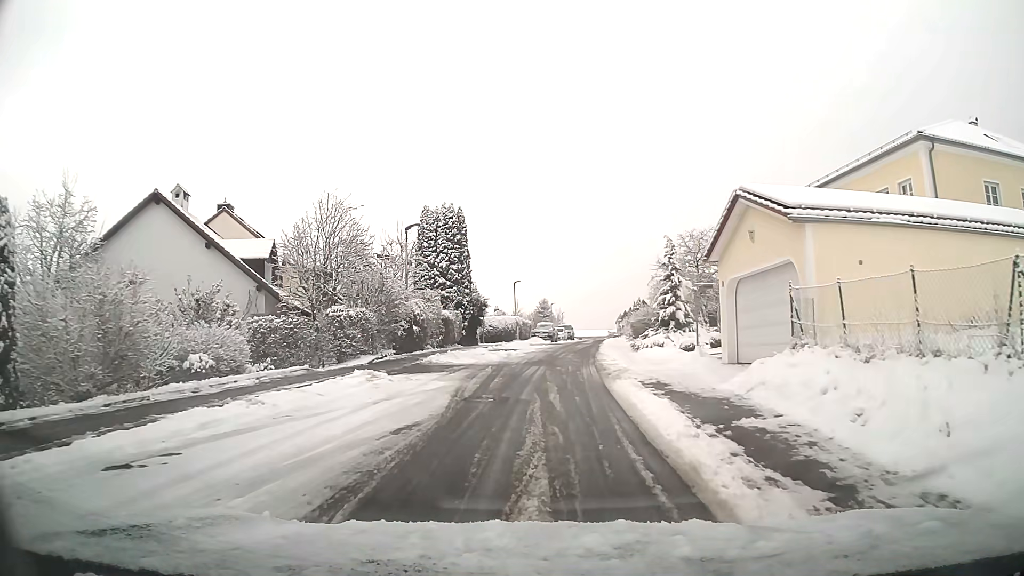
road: unclassified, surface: asphalt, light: Day
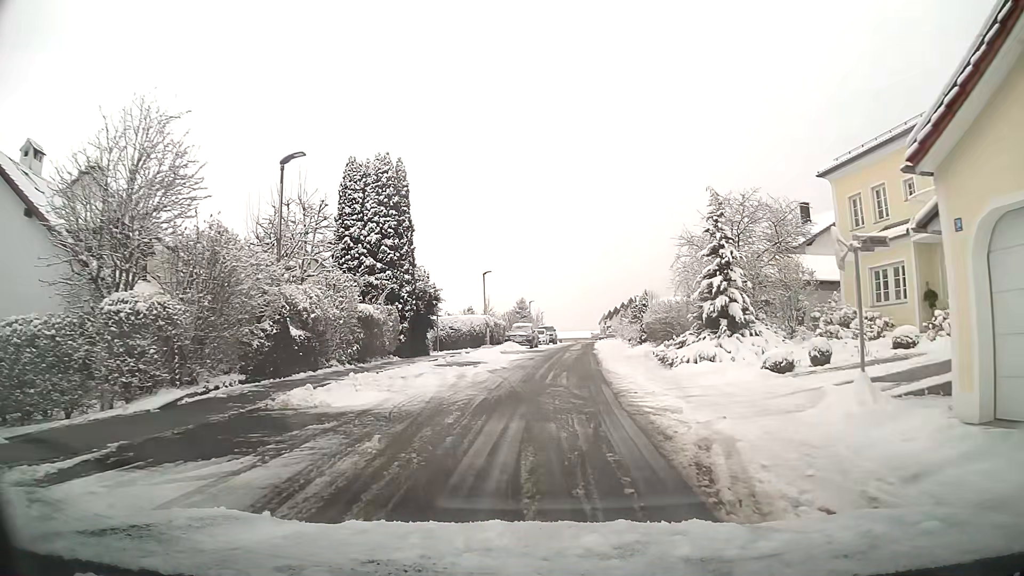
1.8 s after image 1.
(+0.2, +11.9) m; +2°
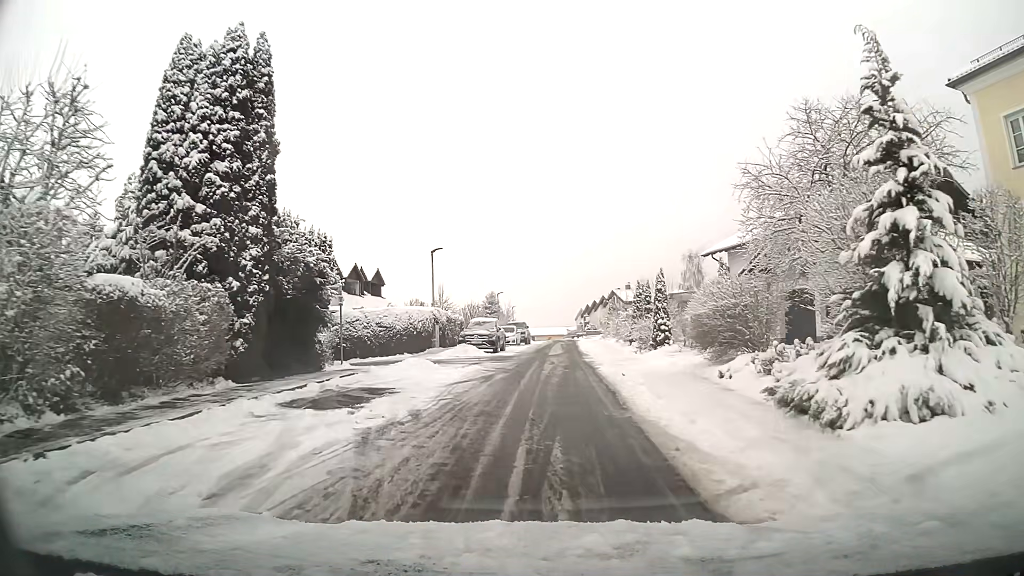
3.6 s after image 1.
(+0.2, +12.3) m; +2°
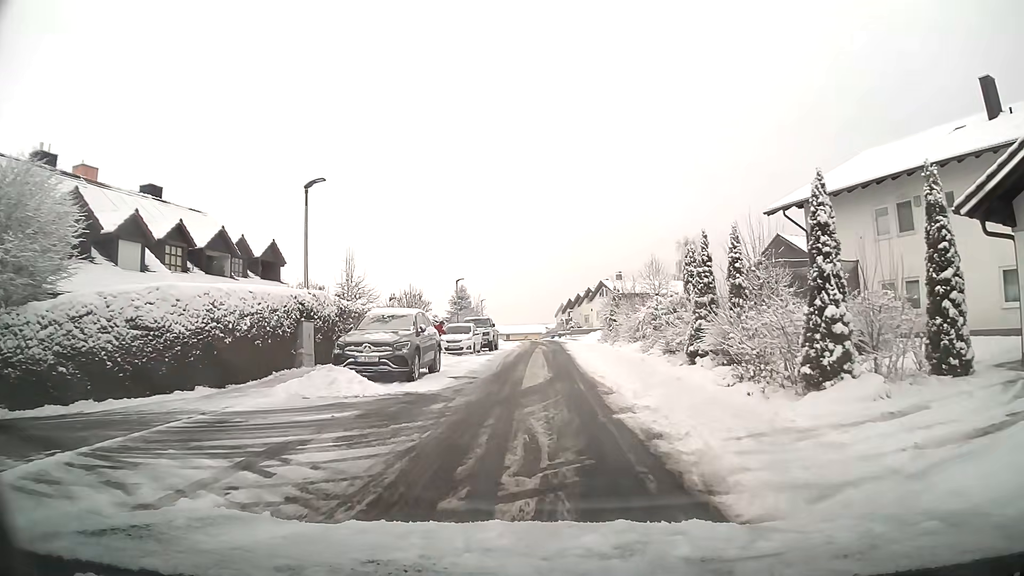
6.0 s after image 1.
(+0.3, +16.8) m; +2°
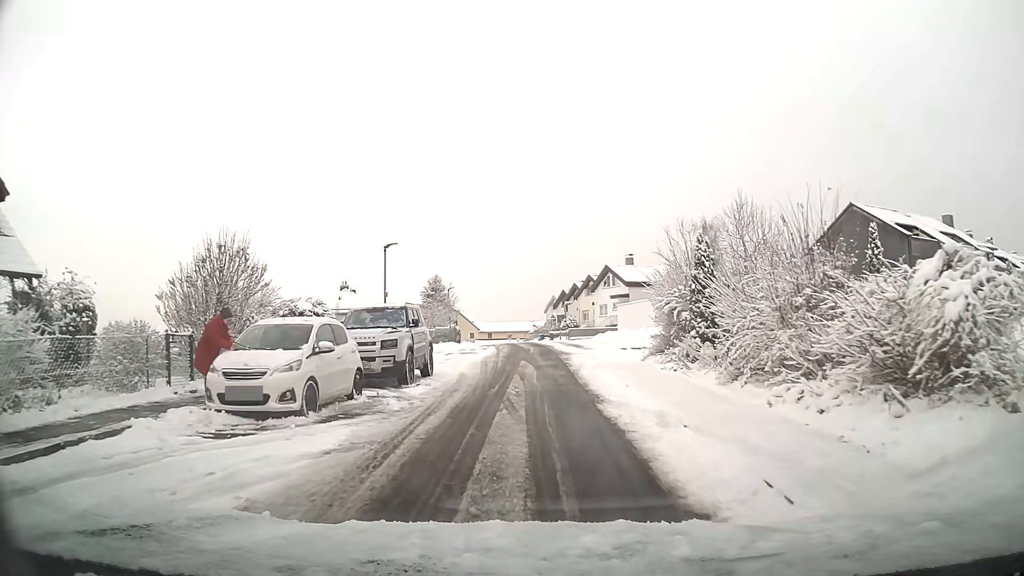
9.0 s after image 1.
(+0.2, +20.9) m; +1°
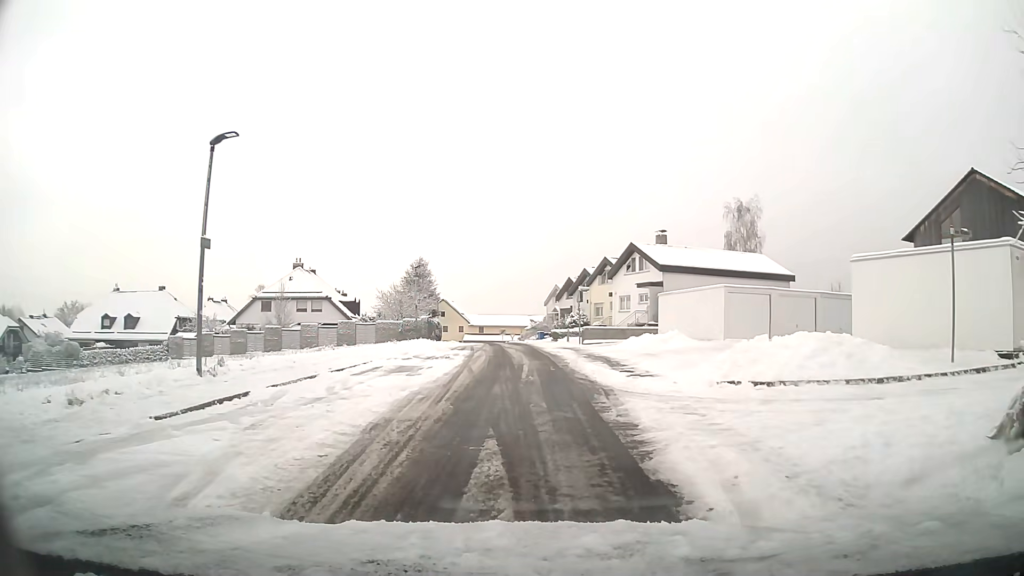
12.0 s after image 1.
(0.0, +16.9) m; 0°
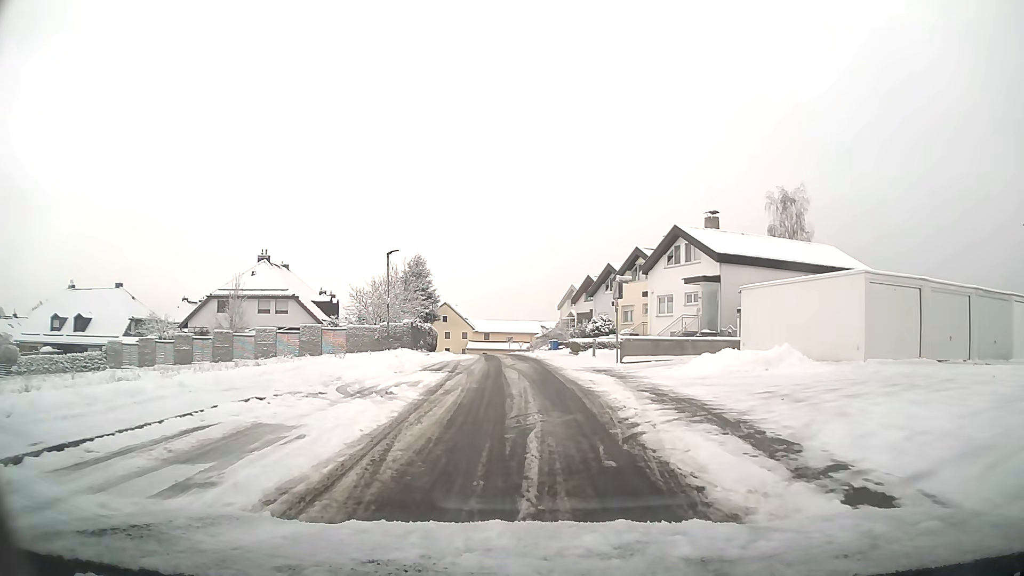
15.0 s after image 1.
(-0.1, +12.2) m; -1°
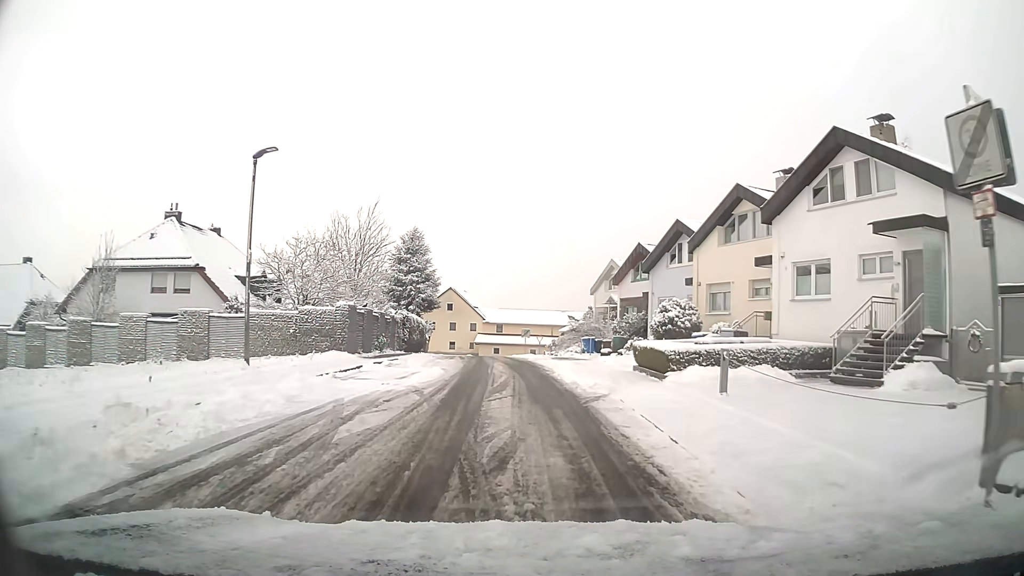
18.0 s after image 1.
(-0.3, +19.2) m; -2°
(0, +10) (-1, +20) (-1, +30) (-2, +40) (-3, +50) (-4, +60) (-4, +70) (-3, +80) (+4, +87) (+14, +88) m
